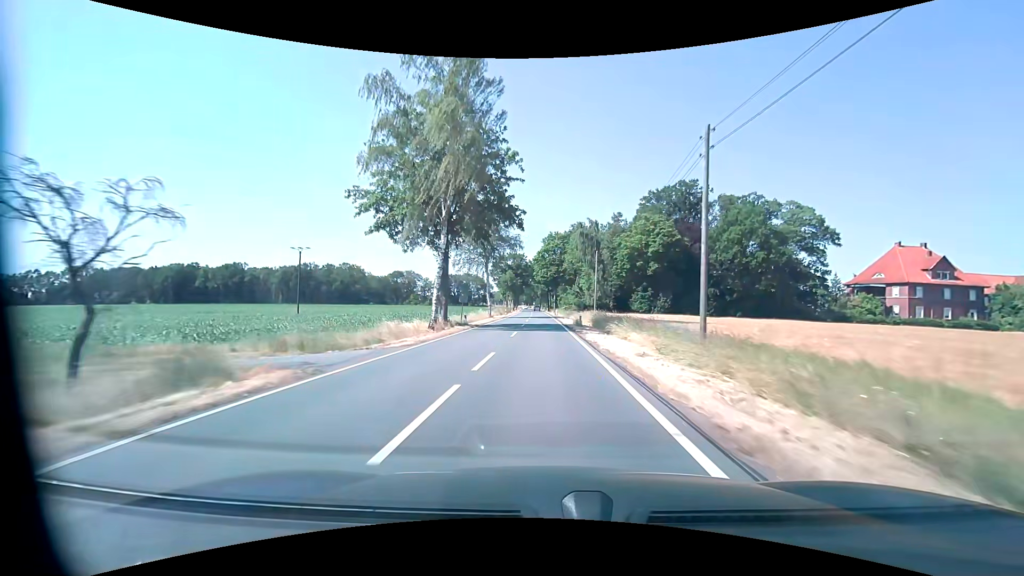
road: tertiary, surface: asphalt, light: Day
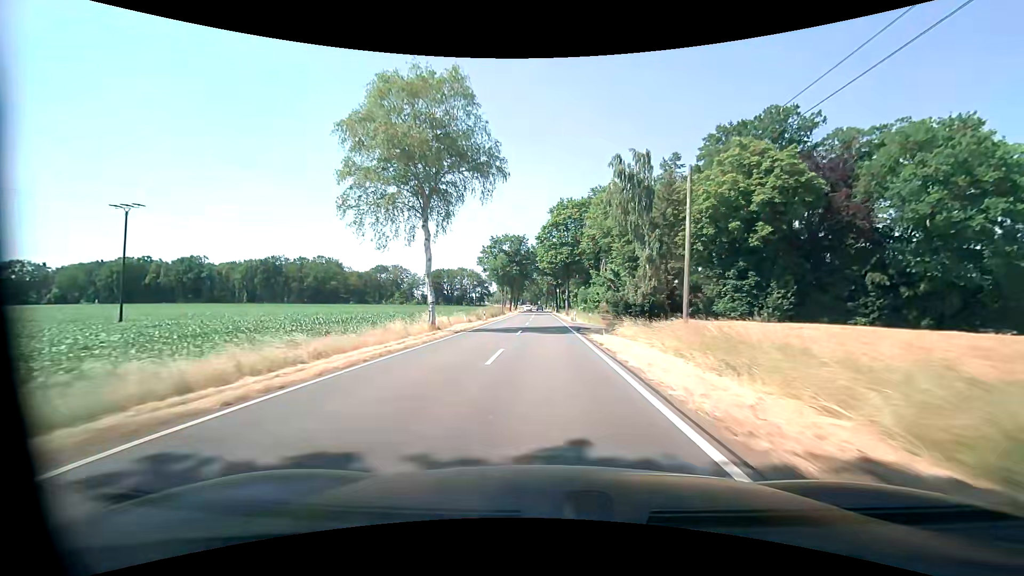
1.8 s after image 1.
(-0.2, +35.3) m; -1°
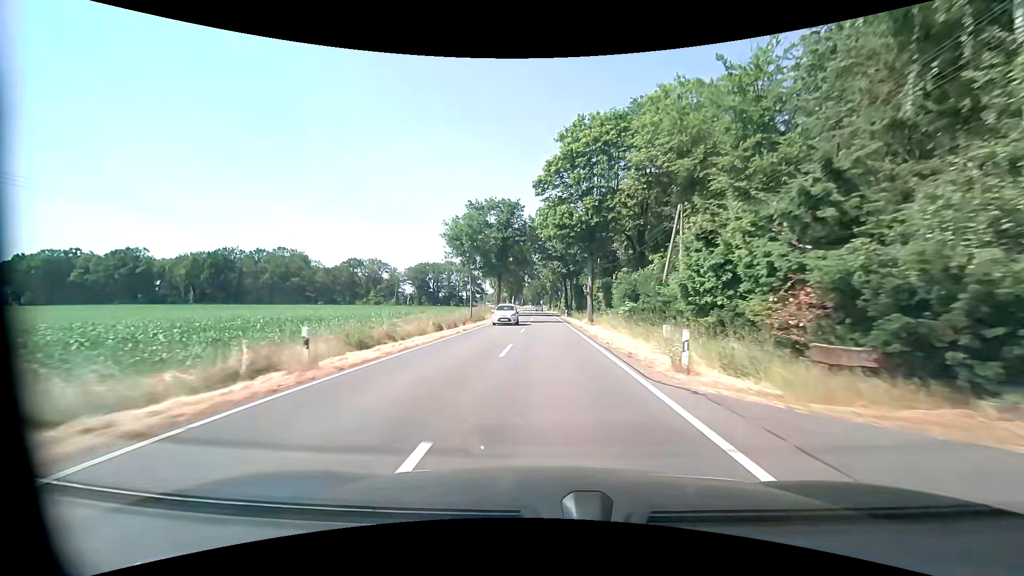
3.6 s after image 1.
(-0.1, +34.9) m; 0°
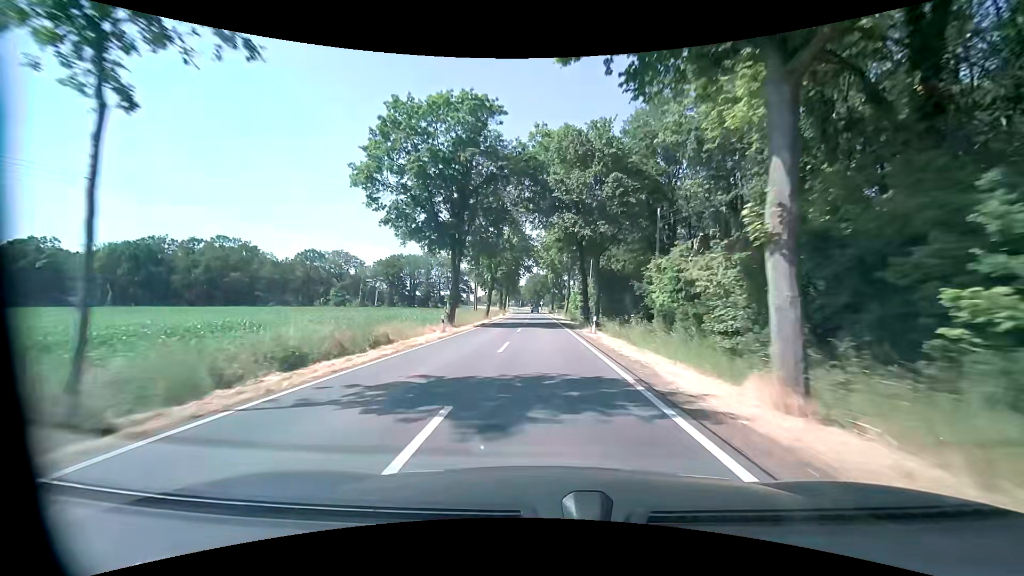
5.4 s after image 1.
(-0.1, +34.6) m; 0°
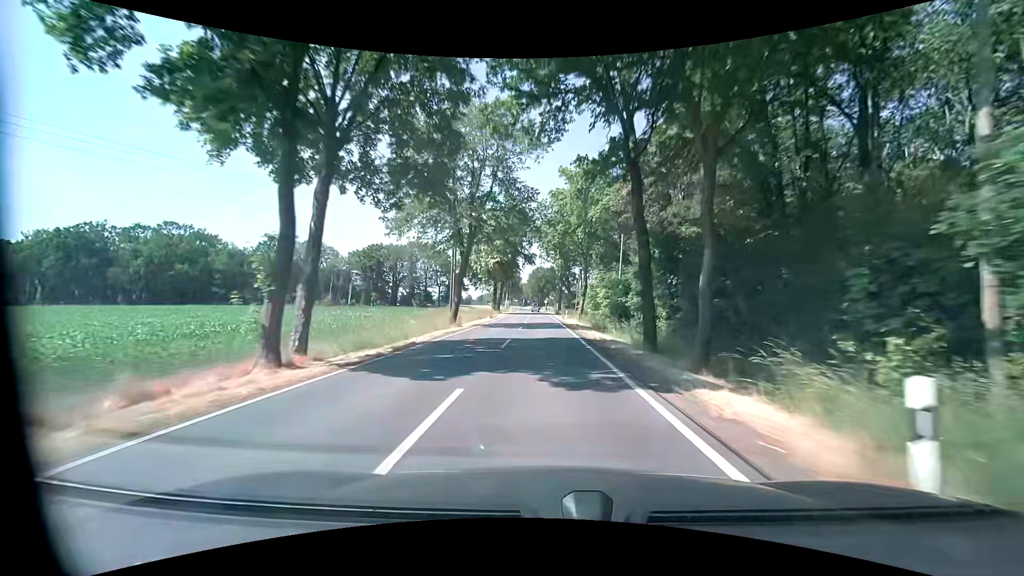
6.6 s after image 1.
(-0.1, +23.0) m; 0°
(0, +10) (0, +20) (0, +30) (0, +40) (-1, +50) (-1, +60) (-1, +70) (-1, +80) (-2, +90) (-2, +100) m
